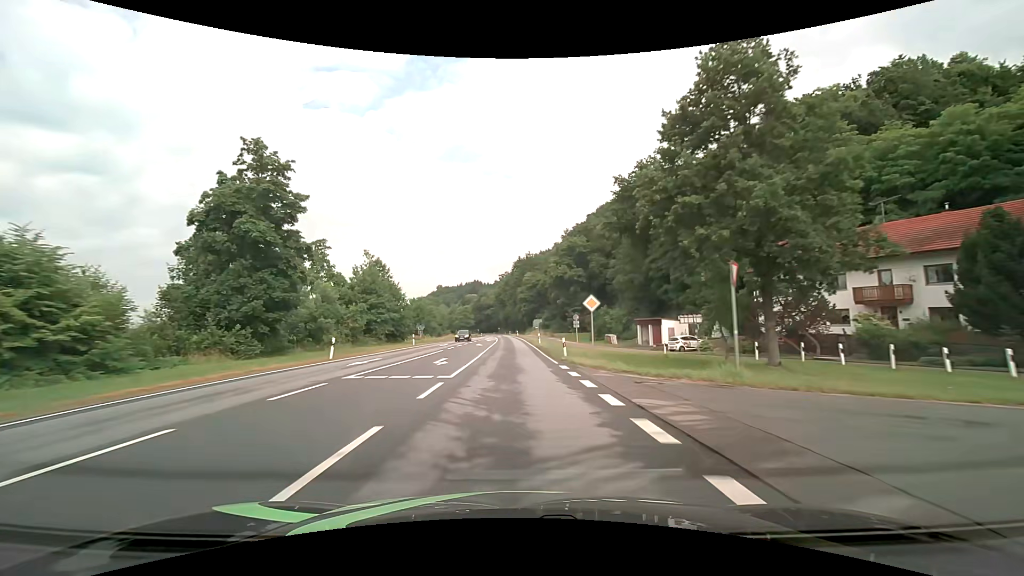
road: primary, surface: asphalt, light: Day
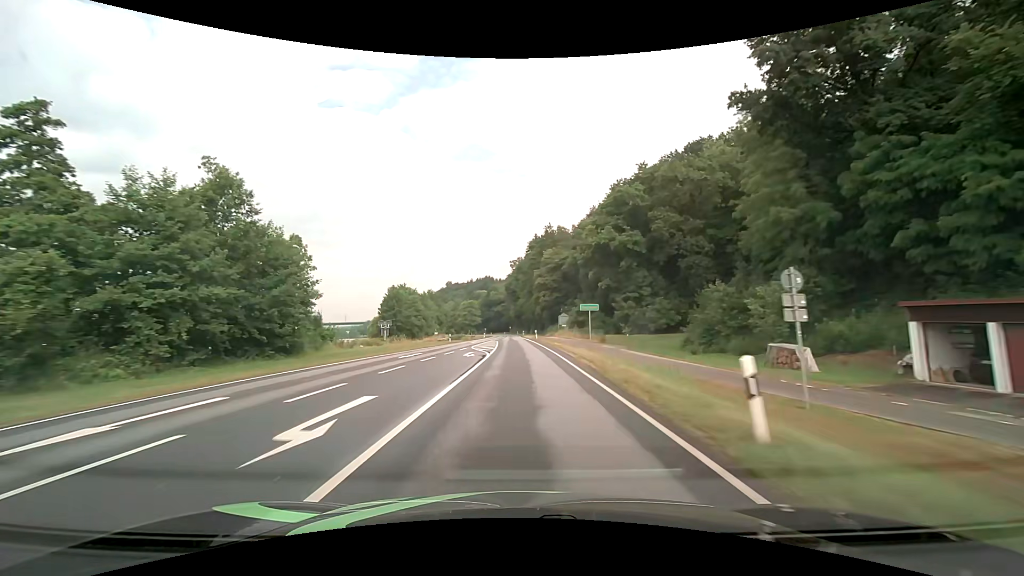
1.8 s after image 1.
(-0.6, +40.2) m; -2°
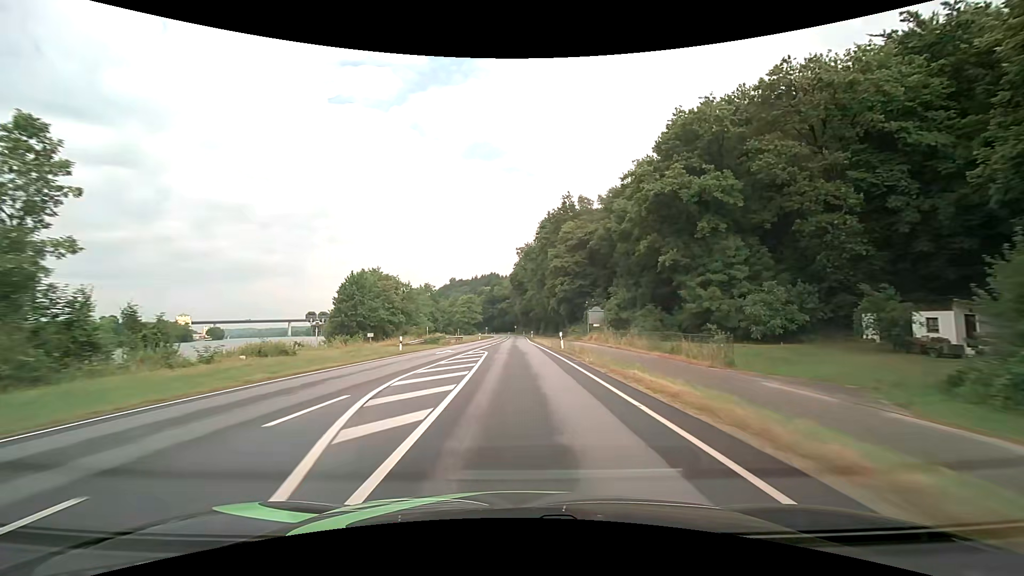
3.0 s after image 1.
(-0.2, +26.4) m; -1°
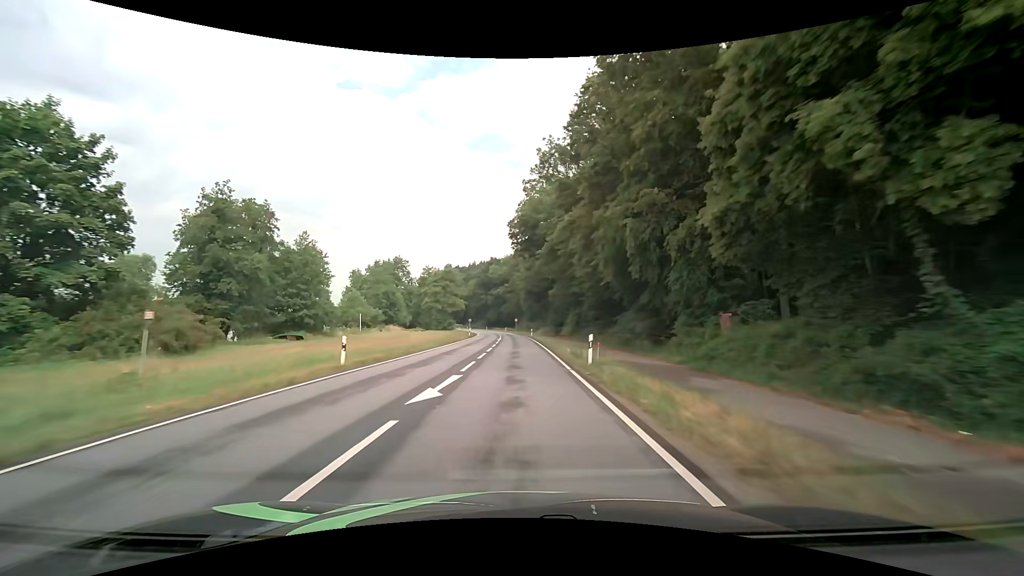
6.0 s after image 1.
(-0.1, +62.0) m; 0°
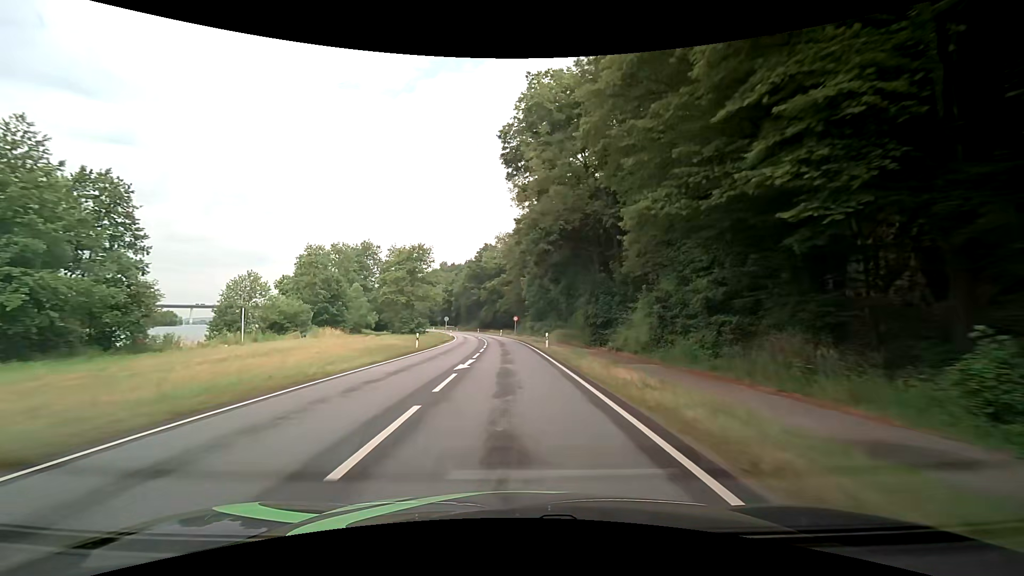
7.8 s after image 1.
(0.0, +34.5) m; 0°
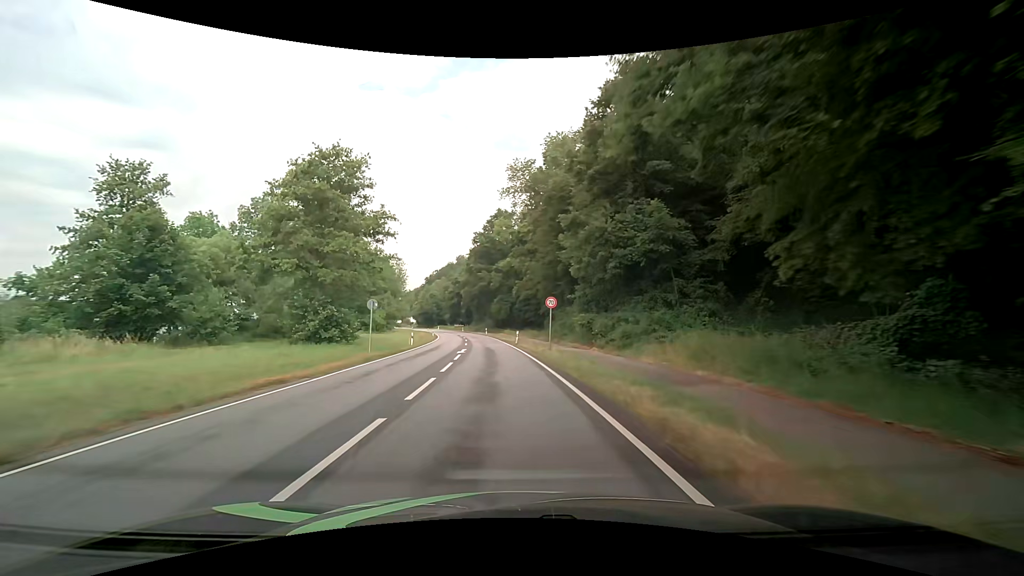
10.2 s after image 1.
(-0.7, +42.9) m; -3°
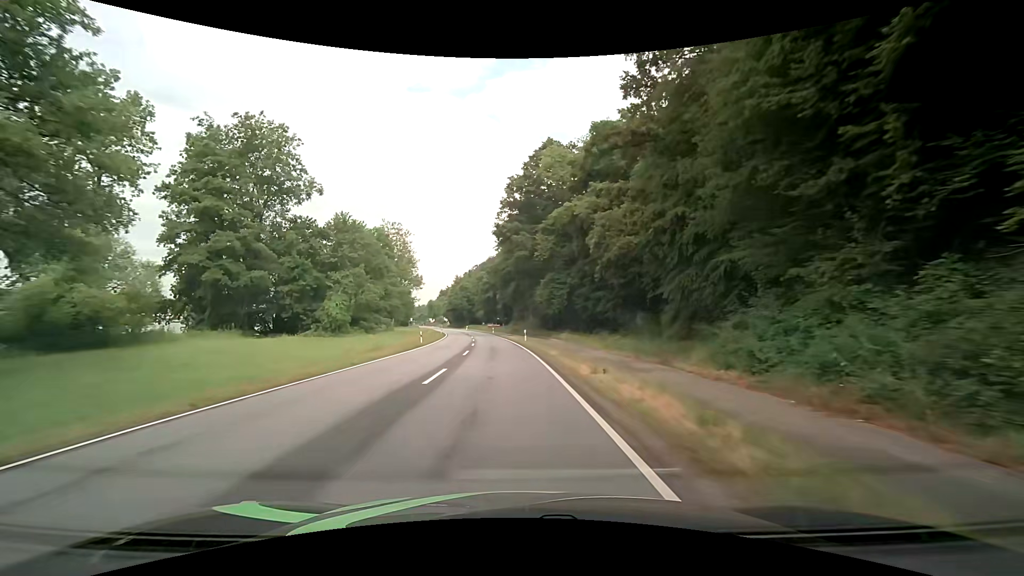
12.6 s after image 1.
(-1.9, +39.9) m; -5°
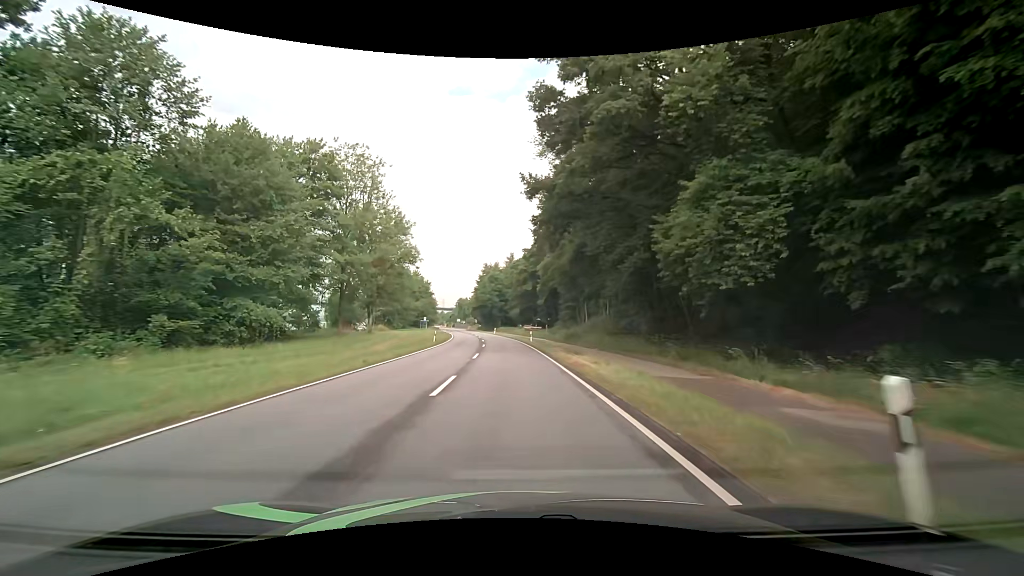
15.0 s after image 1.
(-1.6, +38.1) m; -5°
(0, +10) (0, +20) (-1, +30) (-1, +40) (-2, +50) (-2, +60) (-3, +70) (-4, +80) (-6, +90) (-7, +100) m
